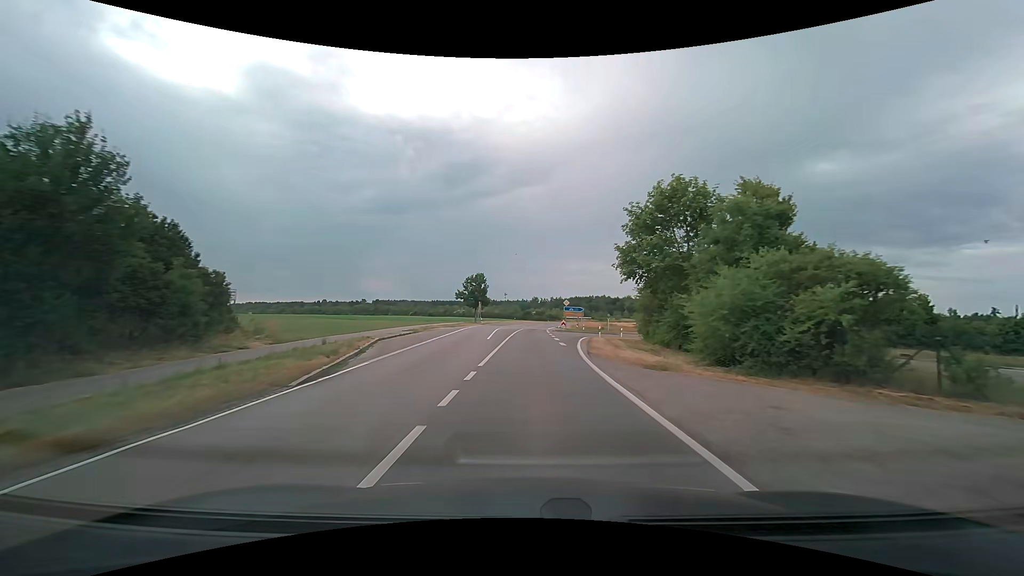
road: tertiary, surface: asphalt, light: Day
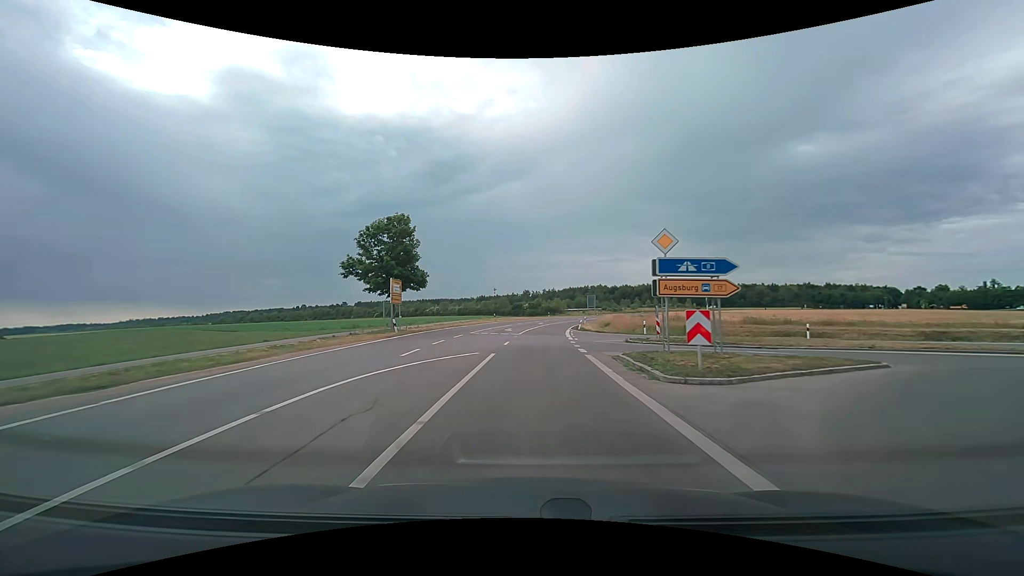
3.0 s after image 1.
(+0.3, +48.6) m; +1°
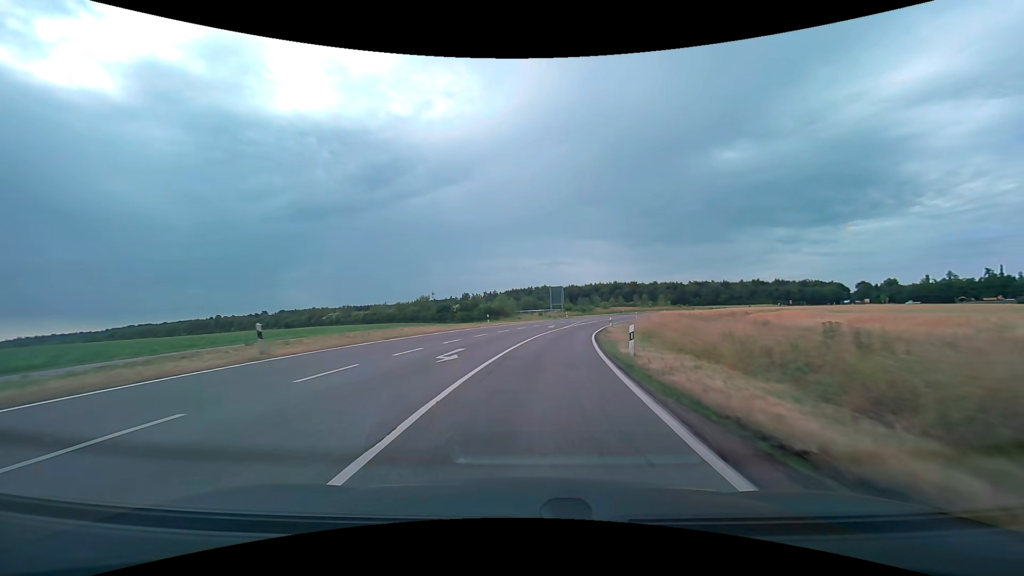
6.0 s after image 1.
(+1.9, +47.3) m; +7°
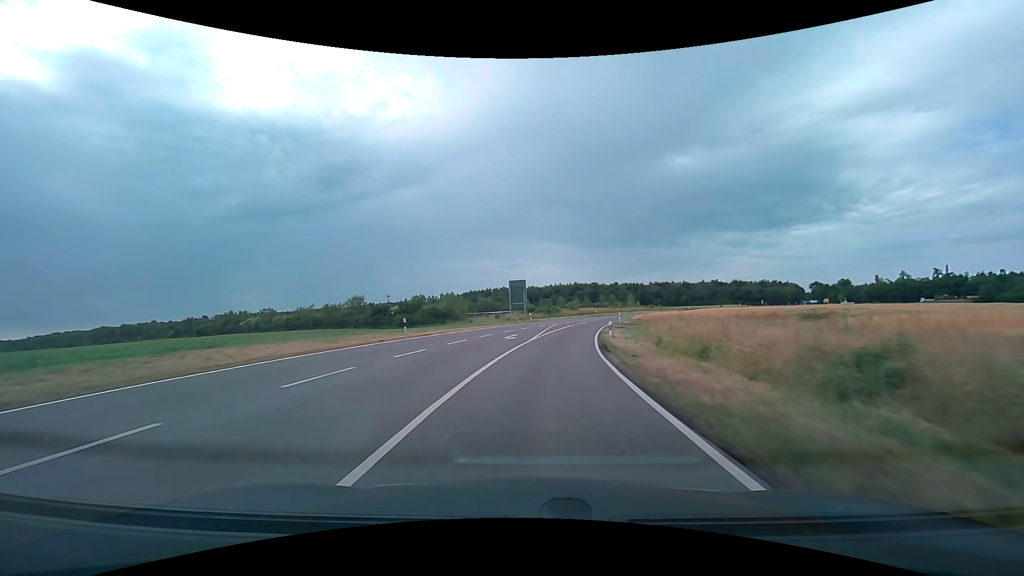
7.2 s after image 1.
(+0.6, +18.1) m; +4°
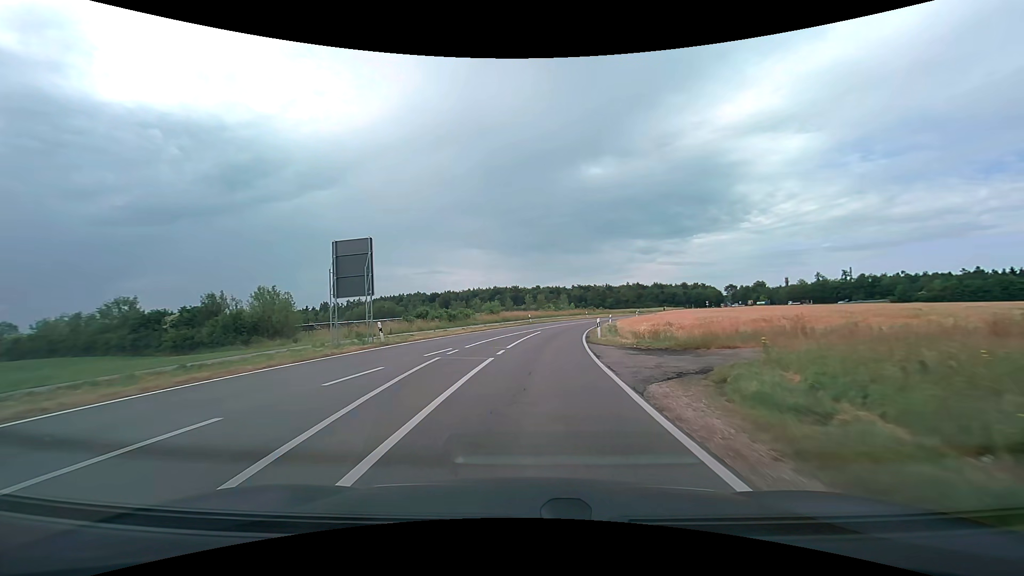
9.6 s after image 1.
(+2.9, +34.6) m; +9°
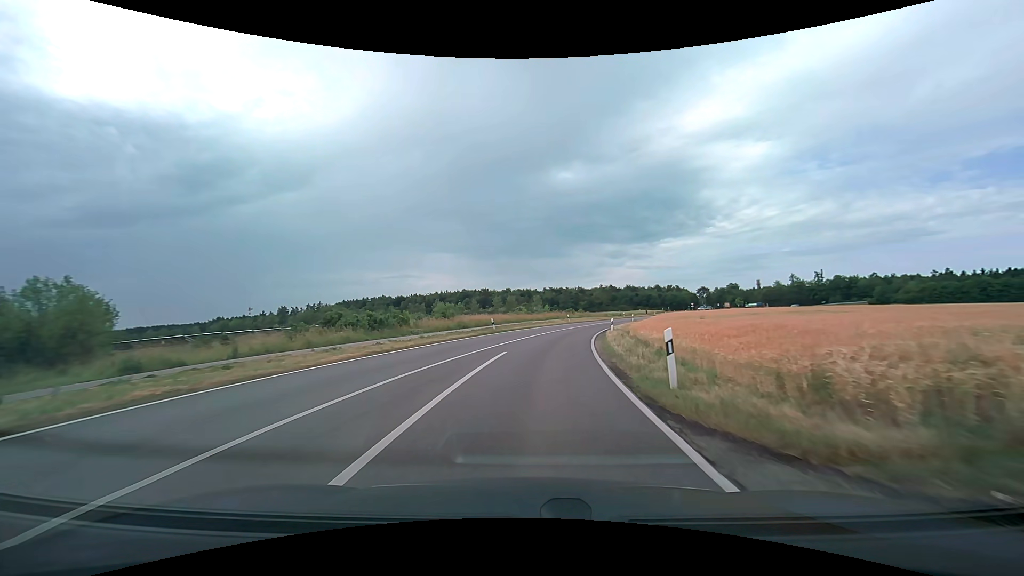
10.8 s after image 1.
(+0.5, +16.7) m; +3°
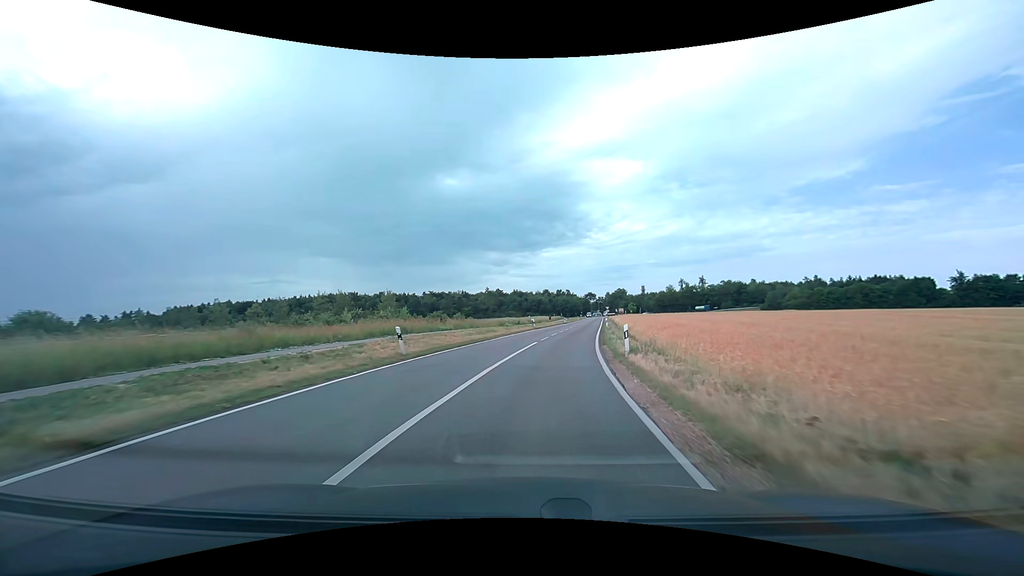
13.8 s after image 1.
(+4.8, +42.4) m; +13°
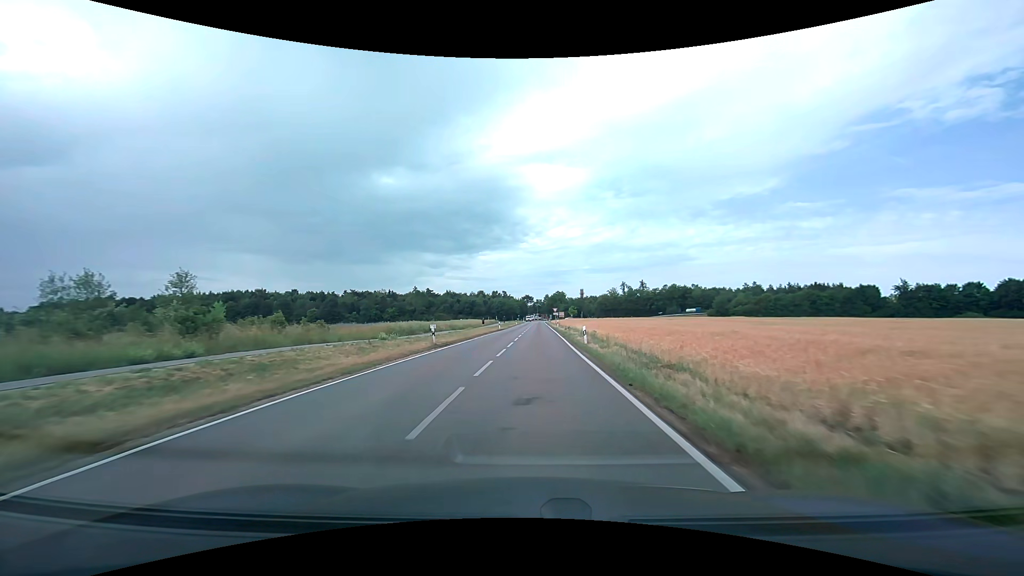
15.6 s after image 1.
(+2.0, +27.3) m; +8°
(0, +10) (0, +20) (+1, +30) (+1, +40) (+1, +50) (+2, +60) (+2, +70) (+2, +80) (+2, +90) (+3, +100) m
